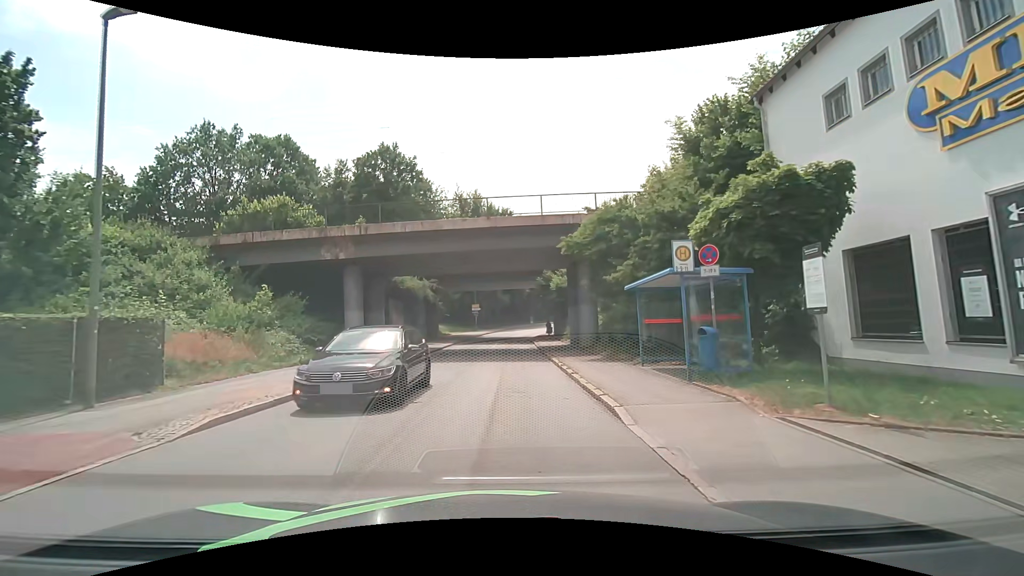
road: unclassified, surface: asphalt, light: Day
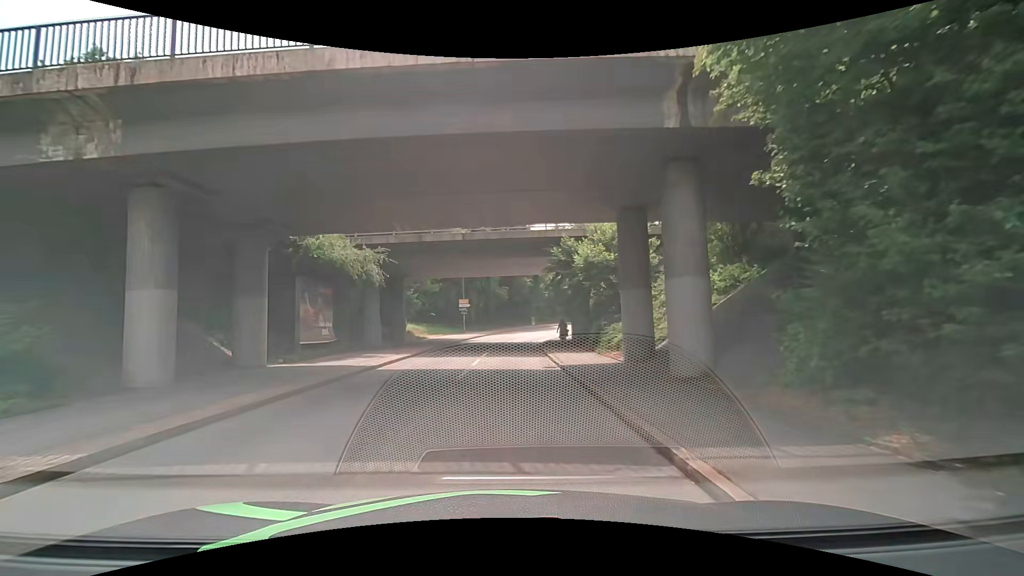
(-0.1, +15.3) m; -1°
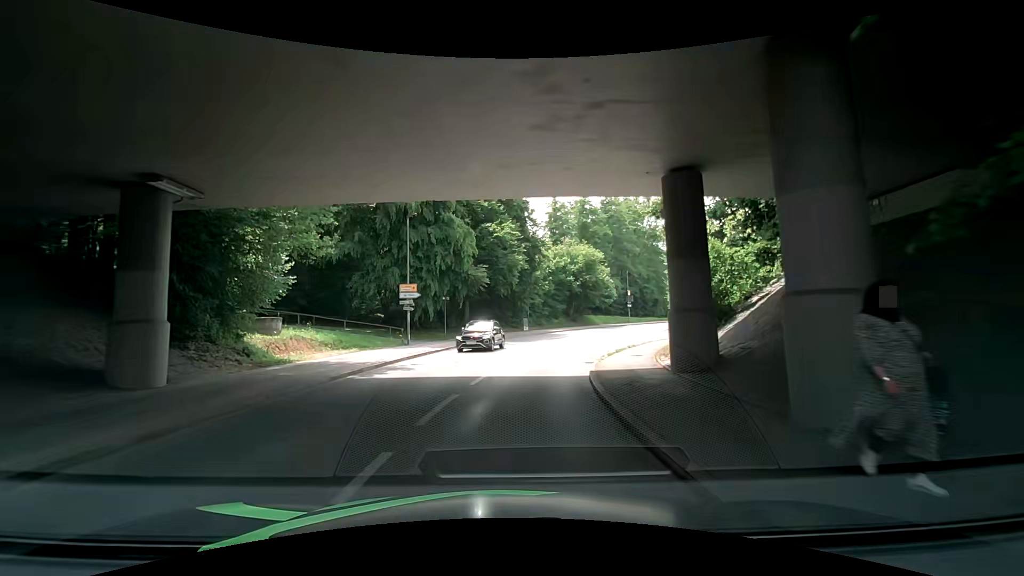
(+0.4, +24.3) m; +1°
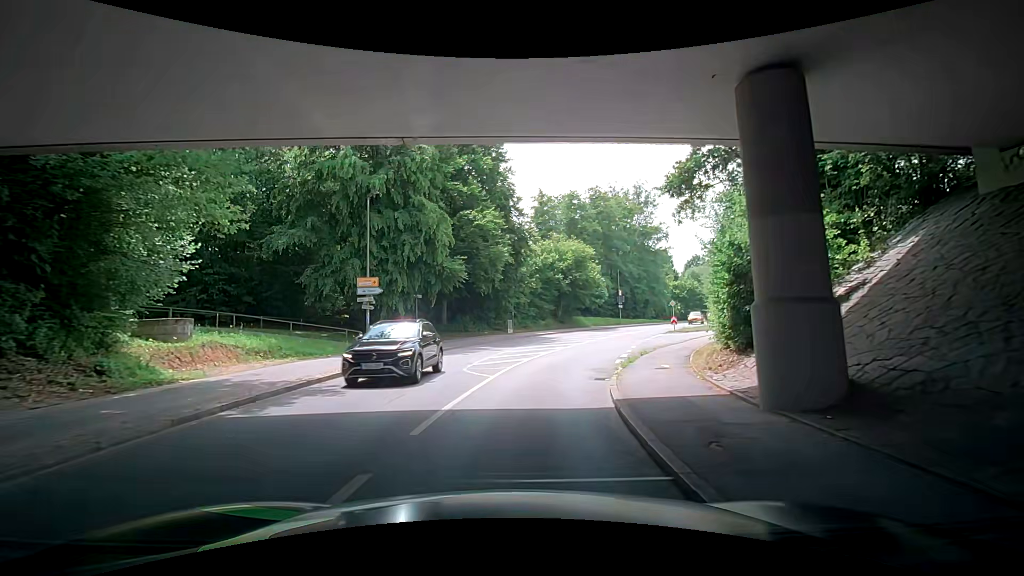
(+0.2, +5.2) m; +3°
